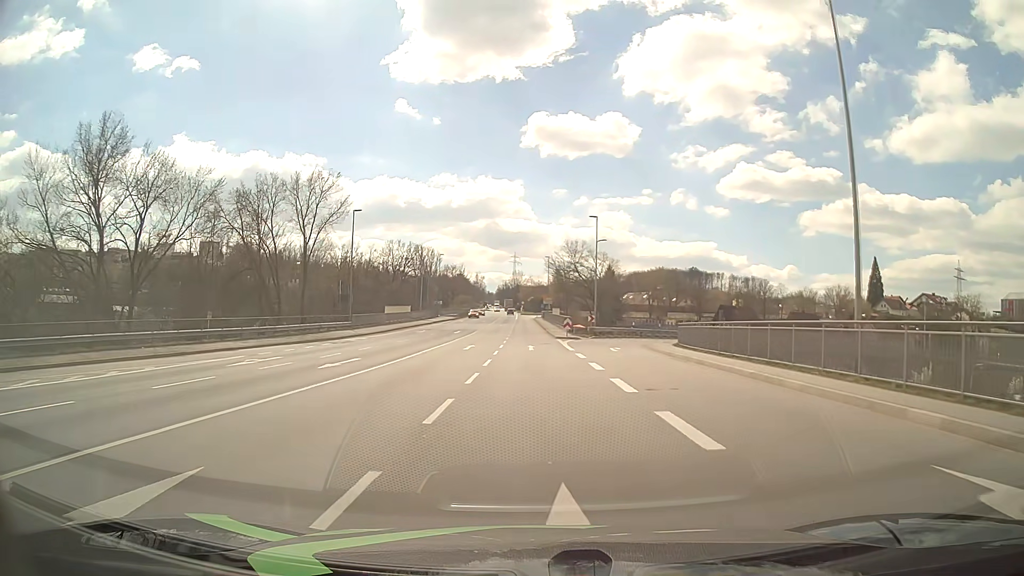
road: primary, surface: asphalt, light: Day
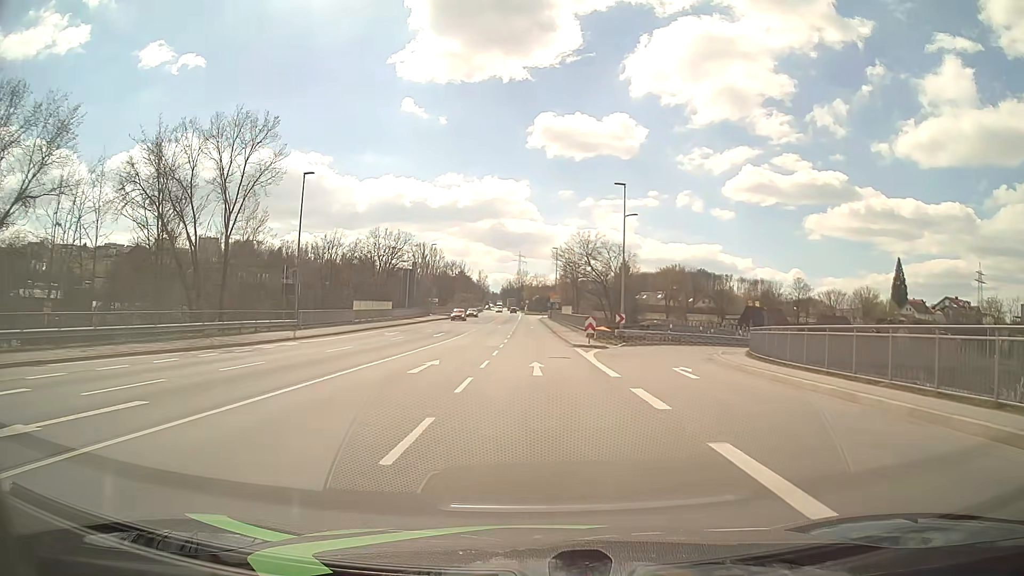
(0.0, +14.8) m; 0°
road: primary_link
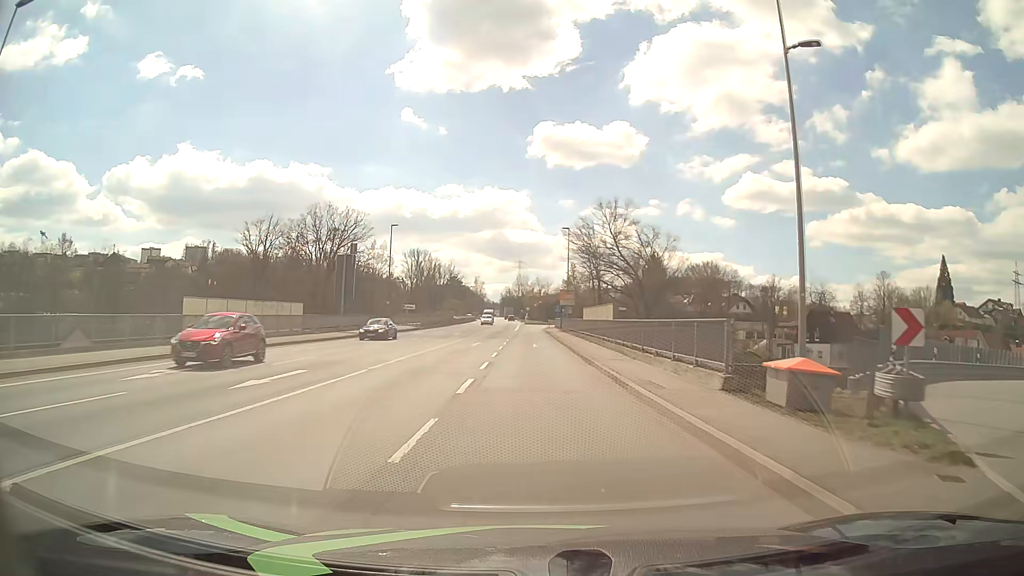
(0.0, +29.8) m; 0°
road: primary
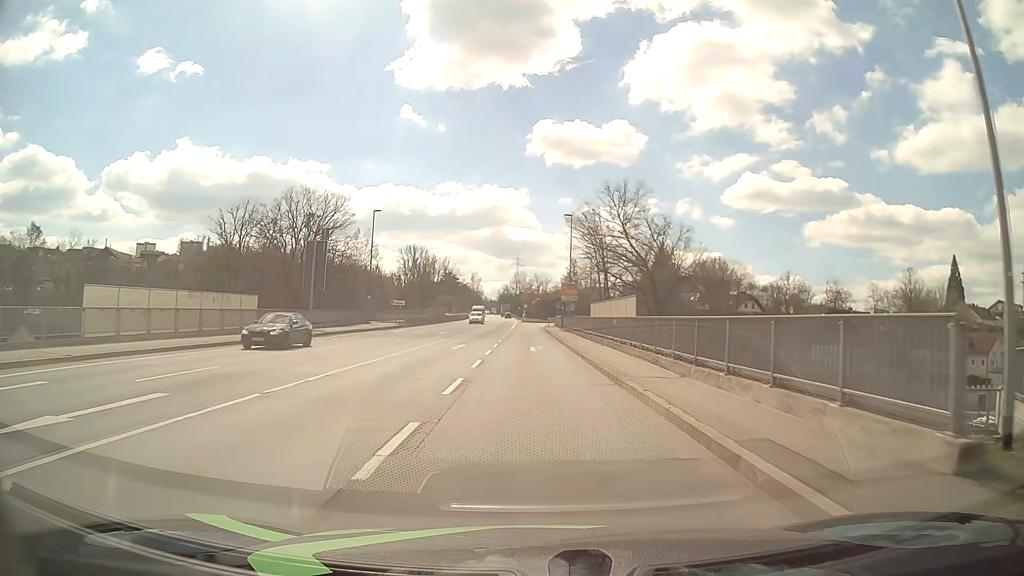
(0.0, +7.5) m; 0°
